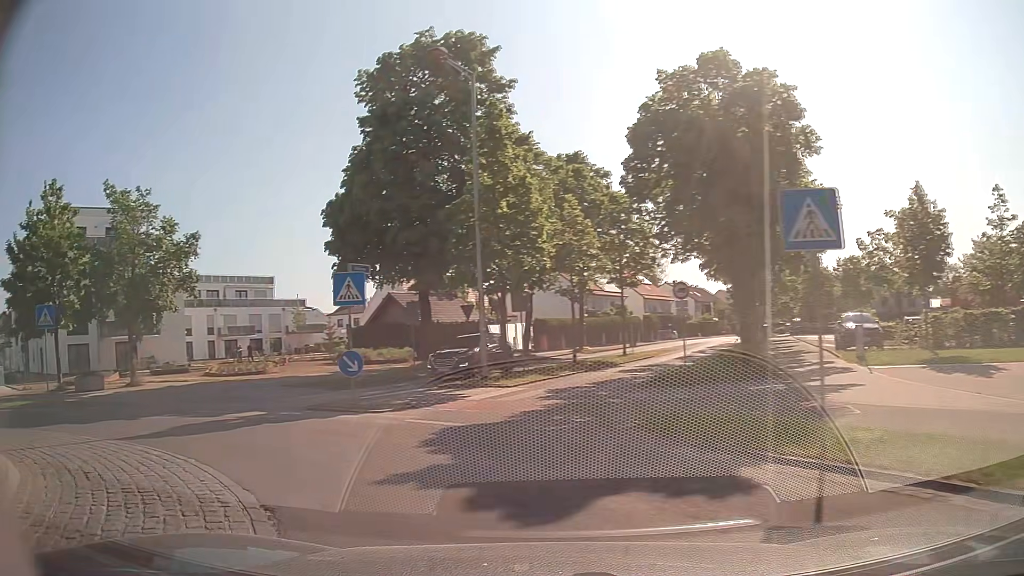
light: Day
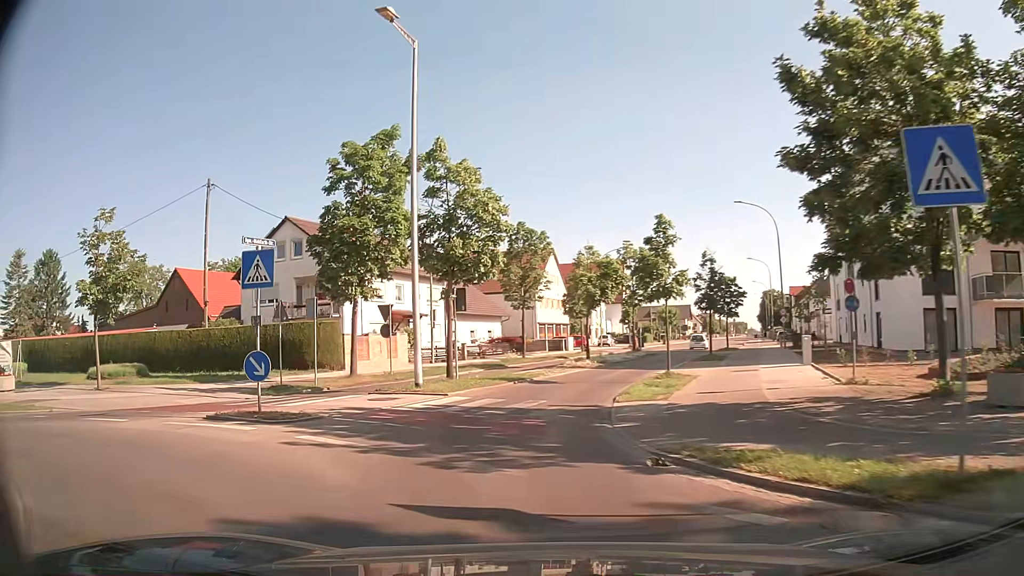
(-10.9, +12.6) m; -72°
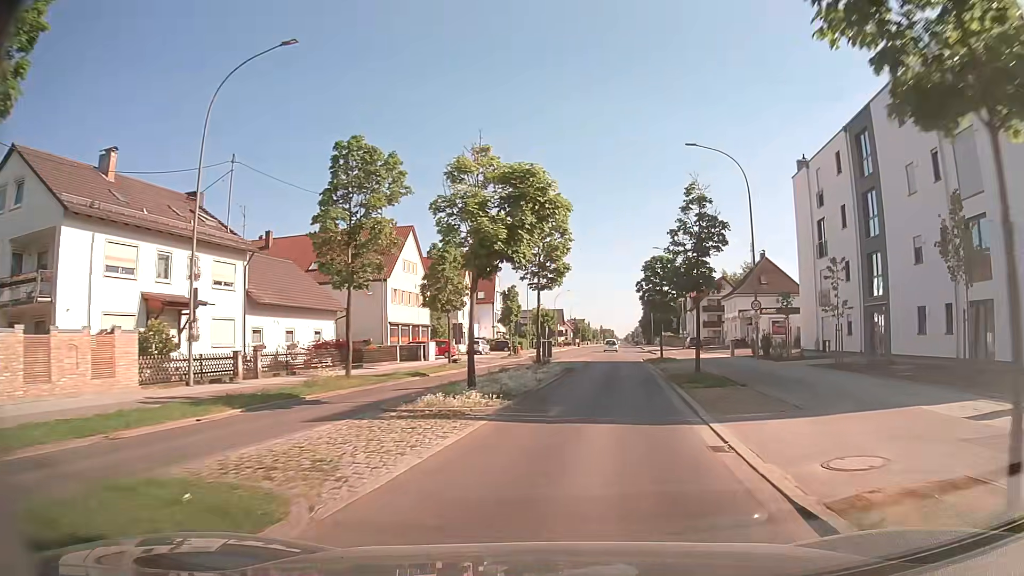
(-0.1, +19.7) m; +11°
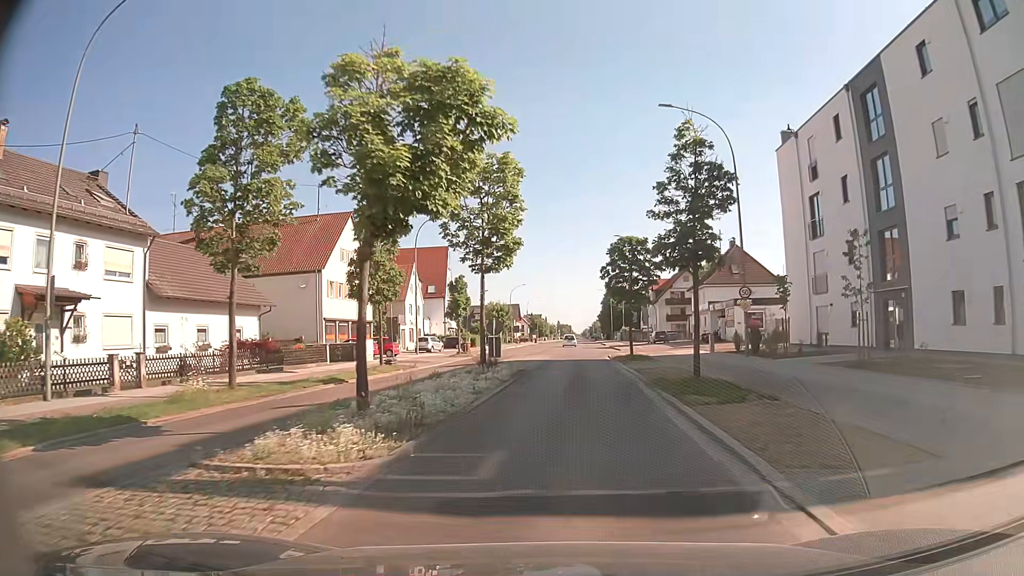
(+0.2, +6.1) m; +4°
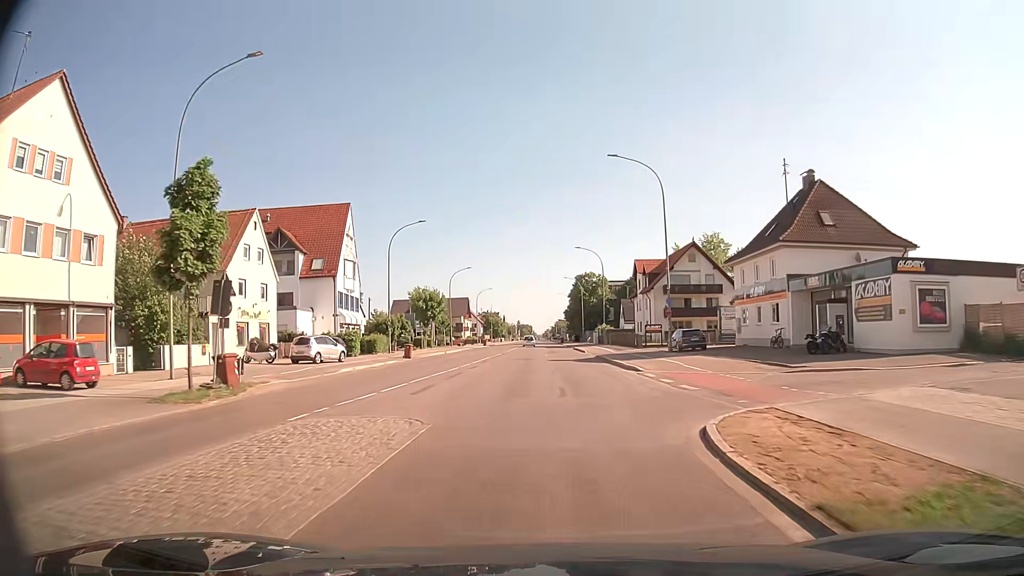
(+1.0, +35.1) m; +3°
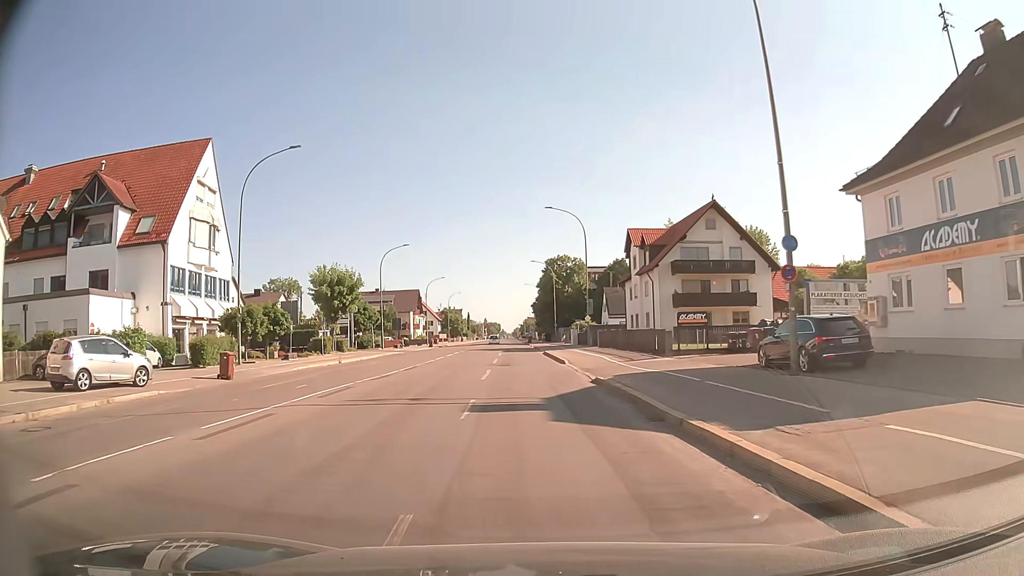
(+0.7, +25.2) m; +2°
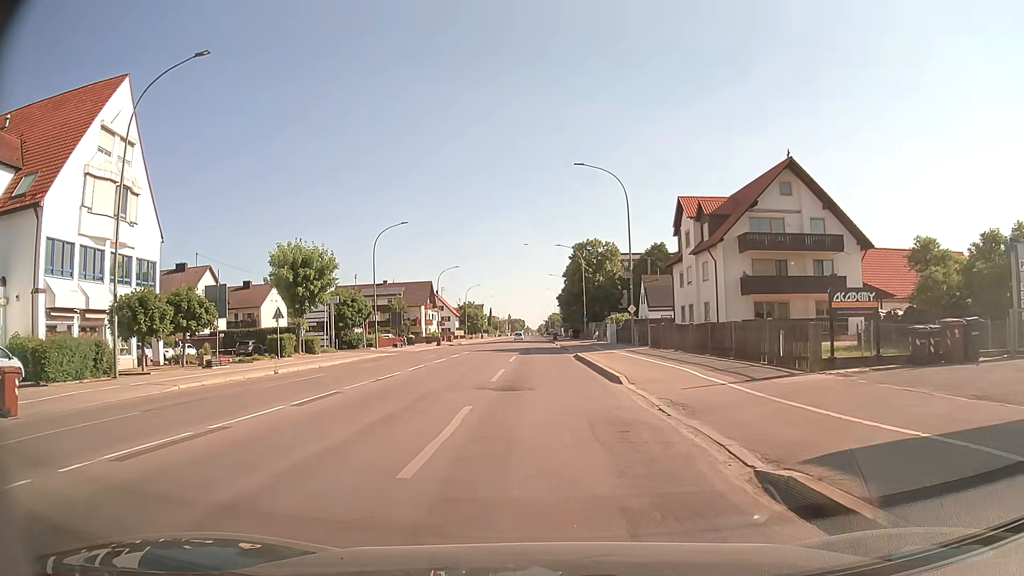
(-0.3, +13.7) m; -2°
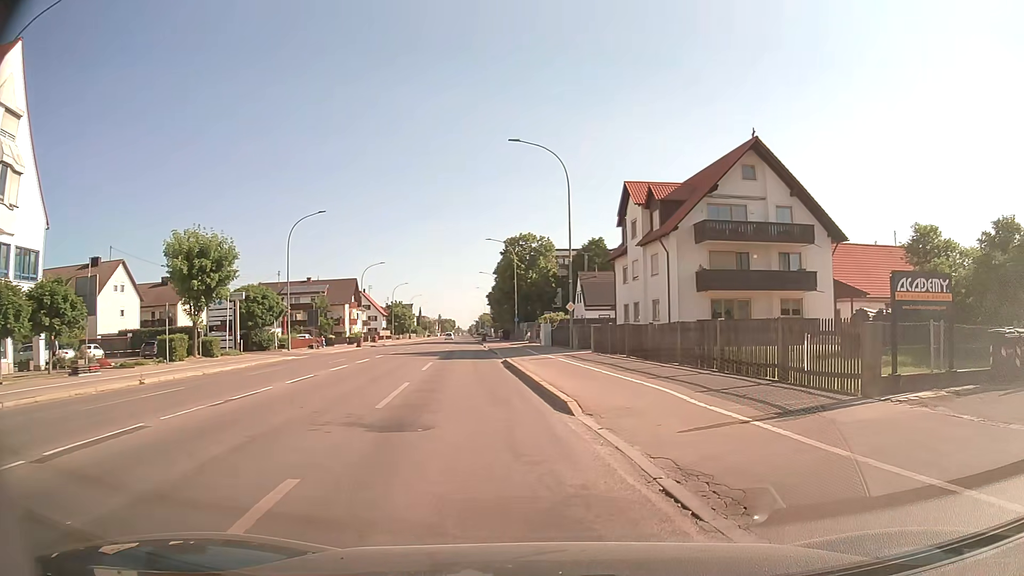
(+0.1, +5.6) m; +5°
